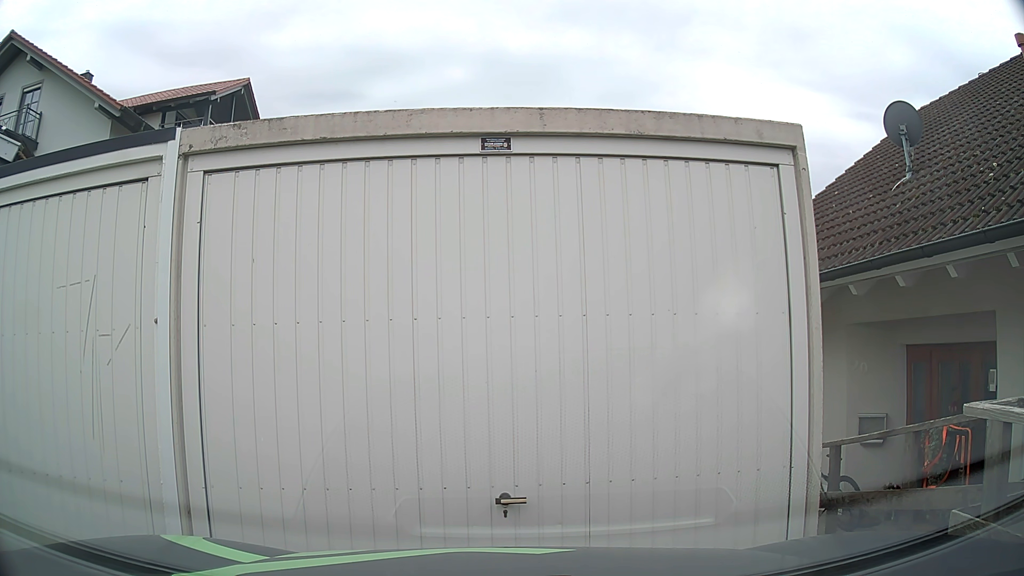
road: residential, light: Day
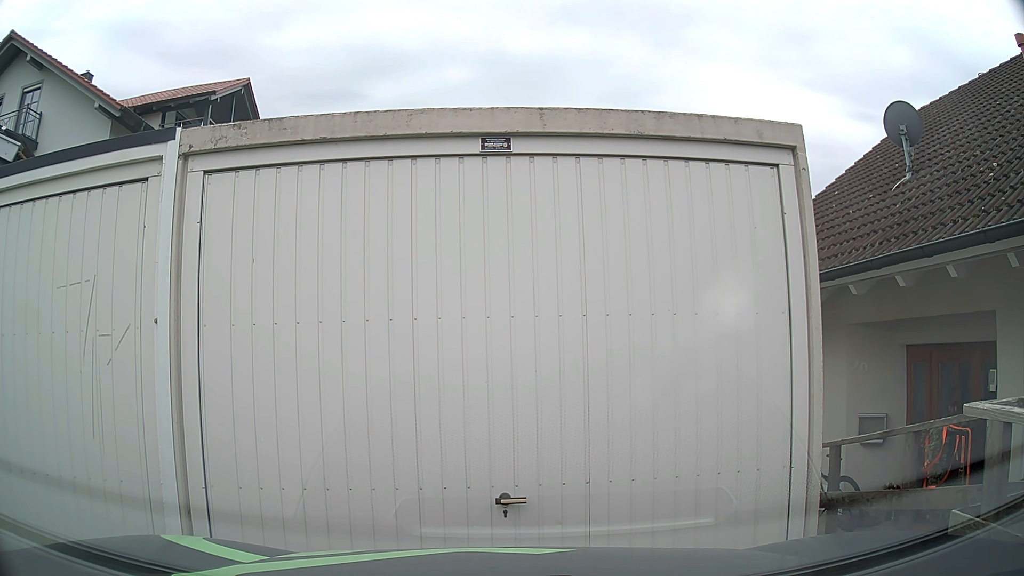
(0.0, 0.0) m; 0°
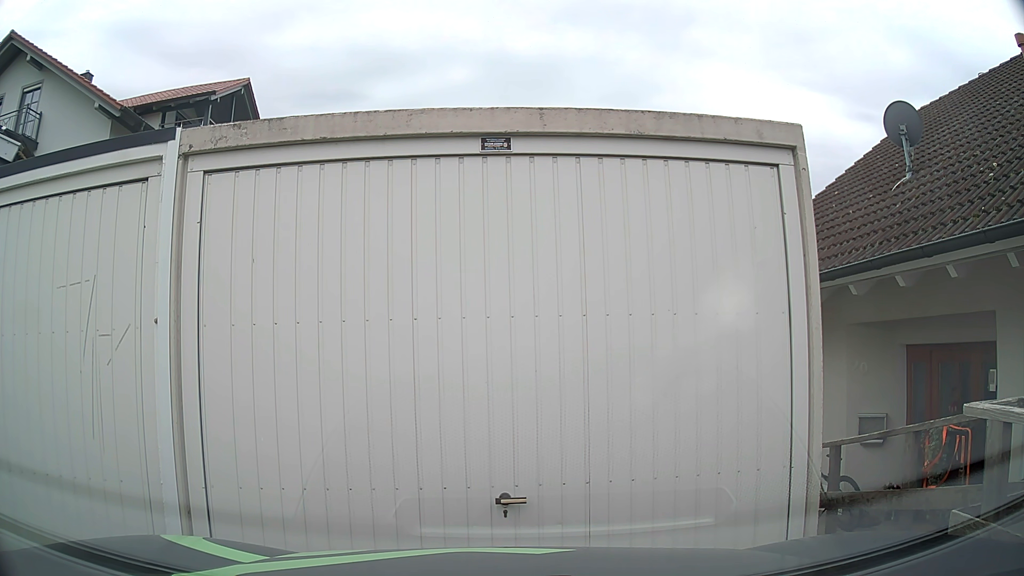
(0.0, 0.0) m; 0°
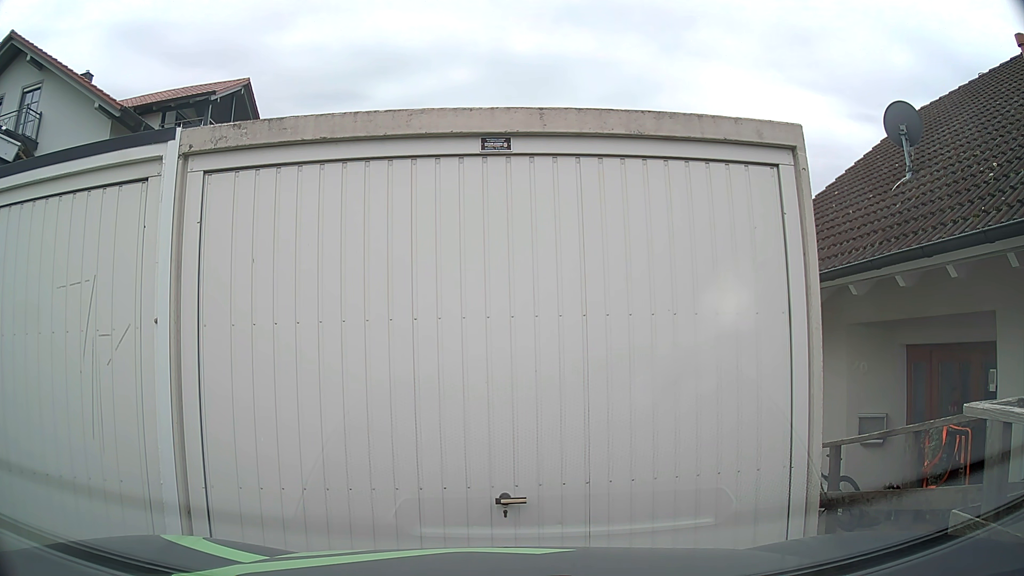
(0.0, 0.0) m; 0°
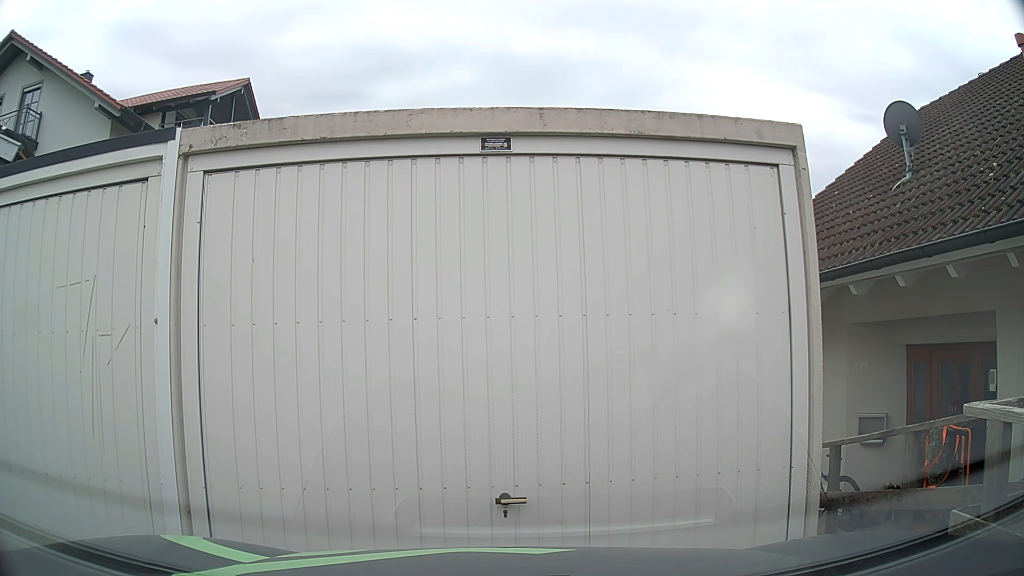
(0.0, 0.0) m; 0°
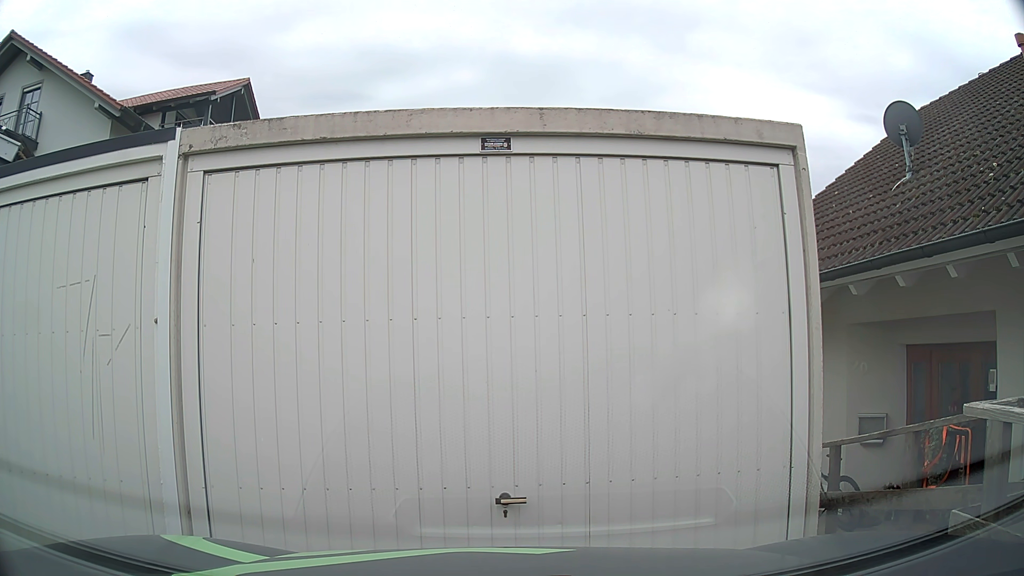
(0.0, 0.0) m; 0°
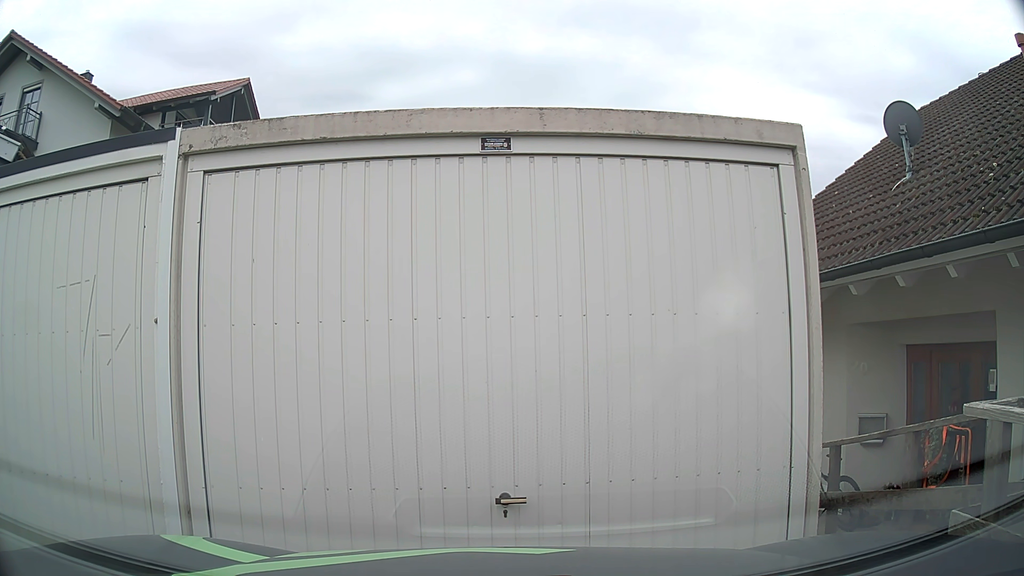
(0.0, 0.0) m; 0°
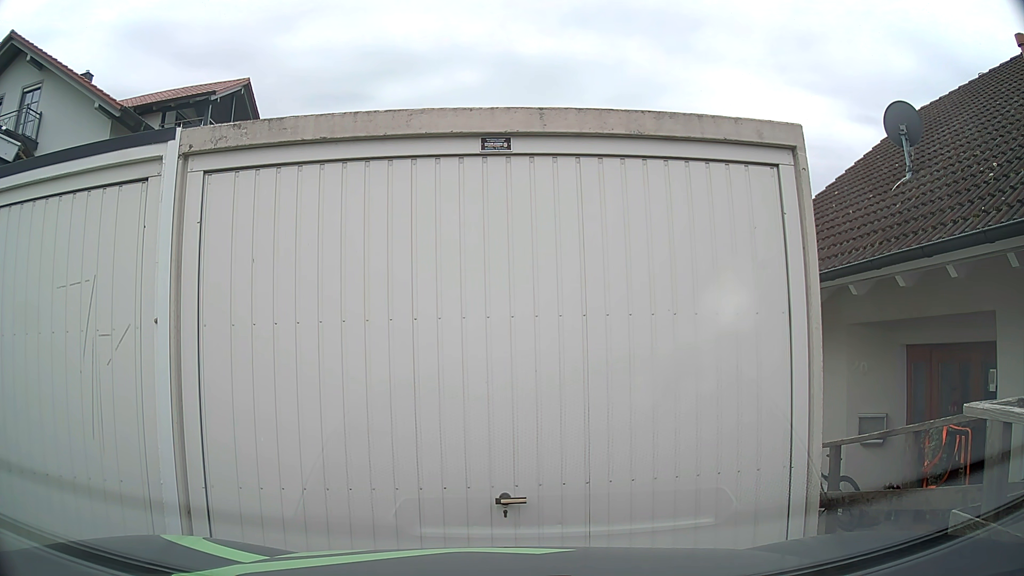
(0.0, 0.0) m; 0°
